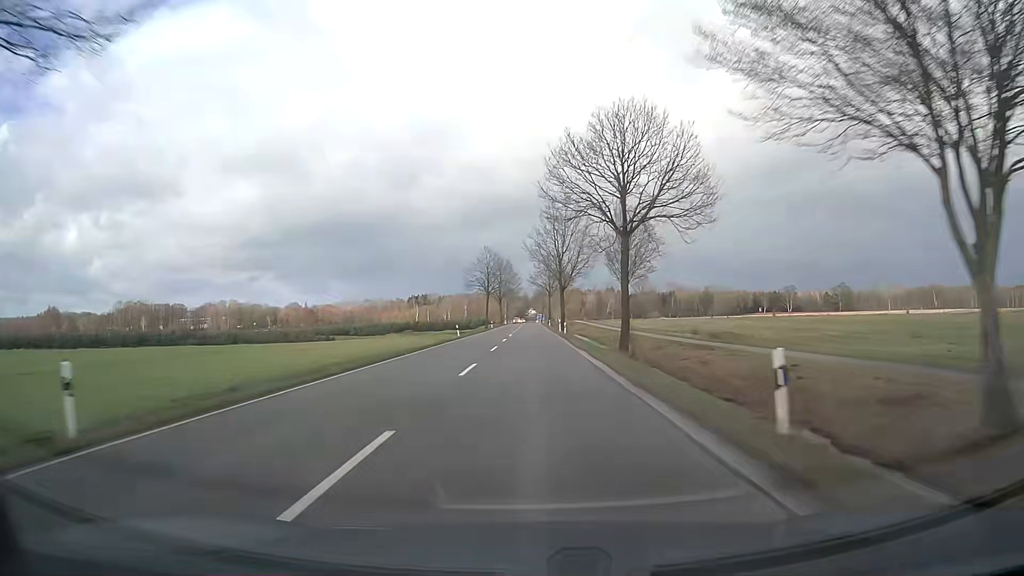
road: secondary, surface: asphalt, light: Day
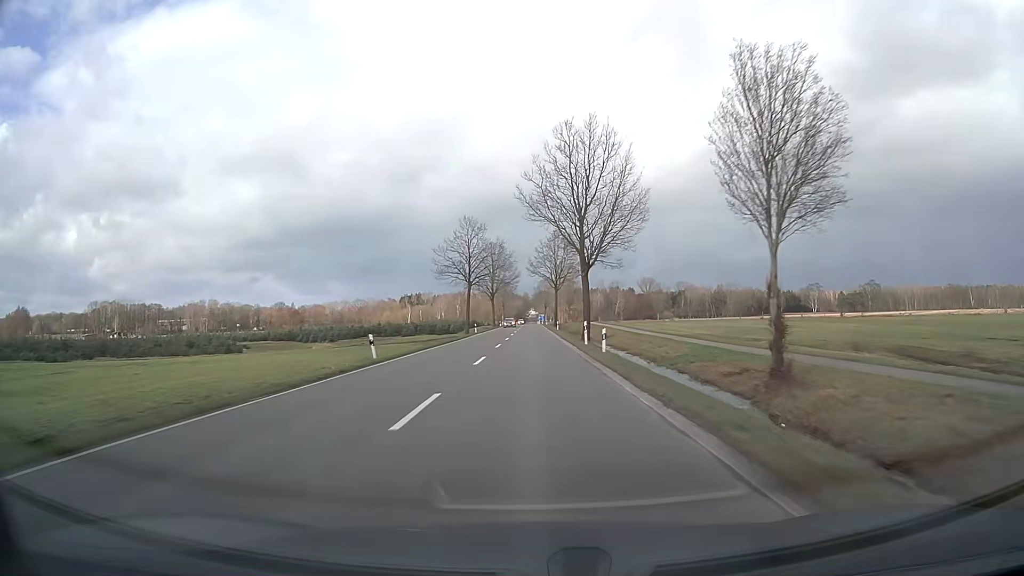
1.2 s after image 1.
(0.0, +31.7) m; 0°
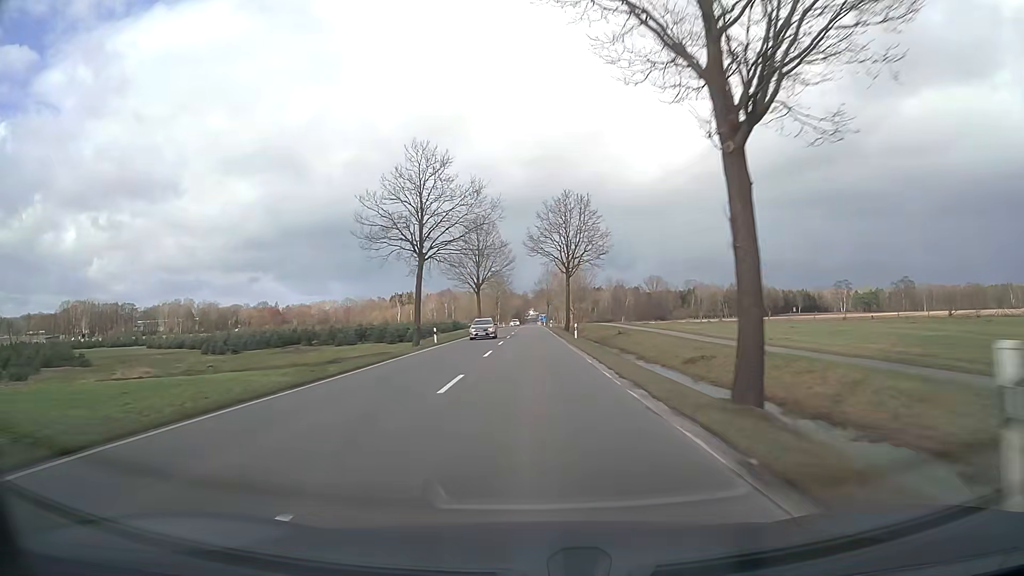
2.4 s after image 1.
(0.0, +31.7) m; 0°
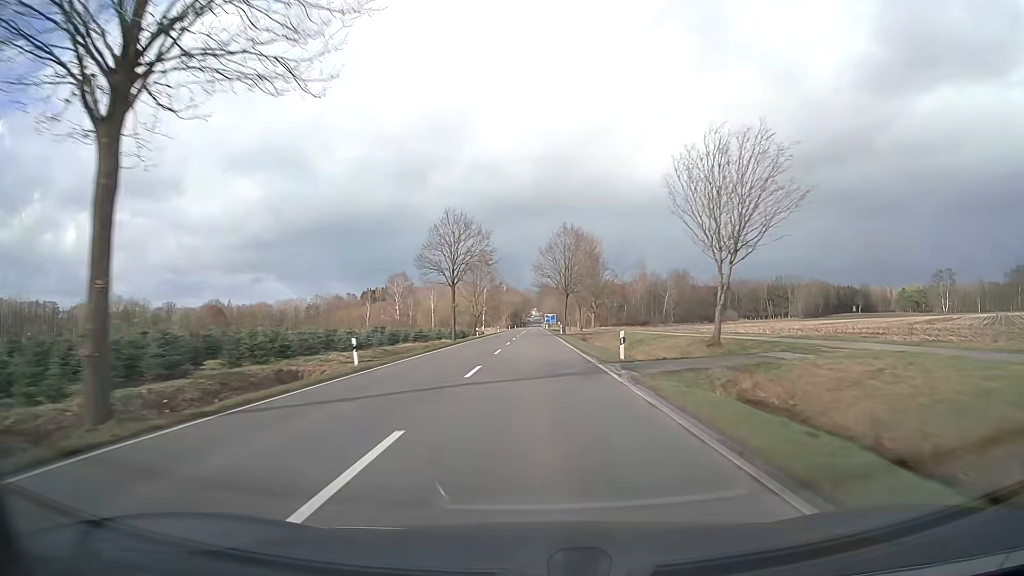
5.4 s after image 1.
(-0.1, +79.3) m; 0°
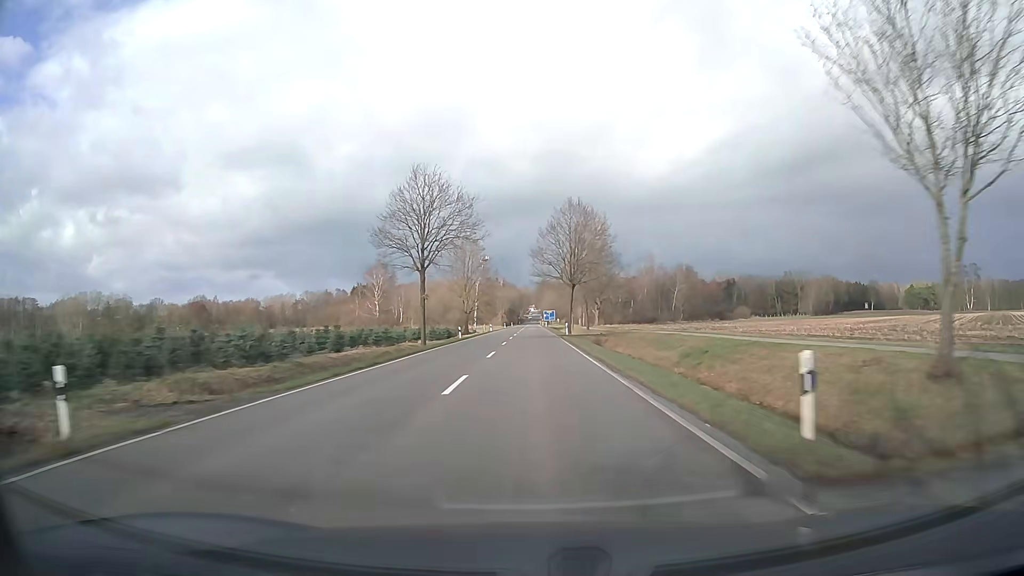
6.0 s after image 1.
(0.0, +15.8) m; 0°
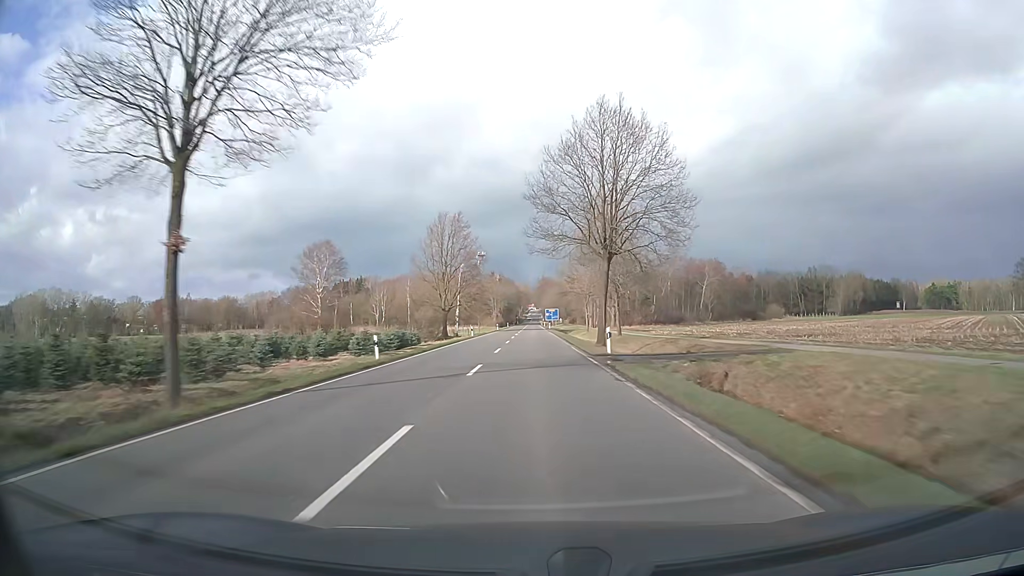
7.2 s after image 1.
(0.0, +31.7) m; 0°
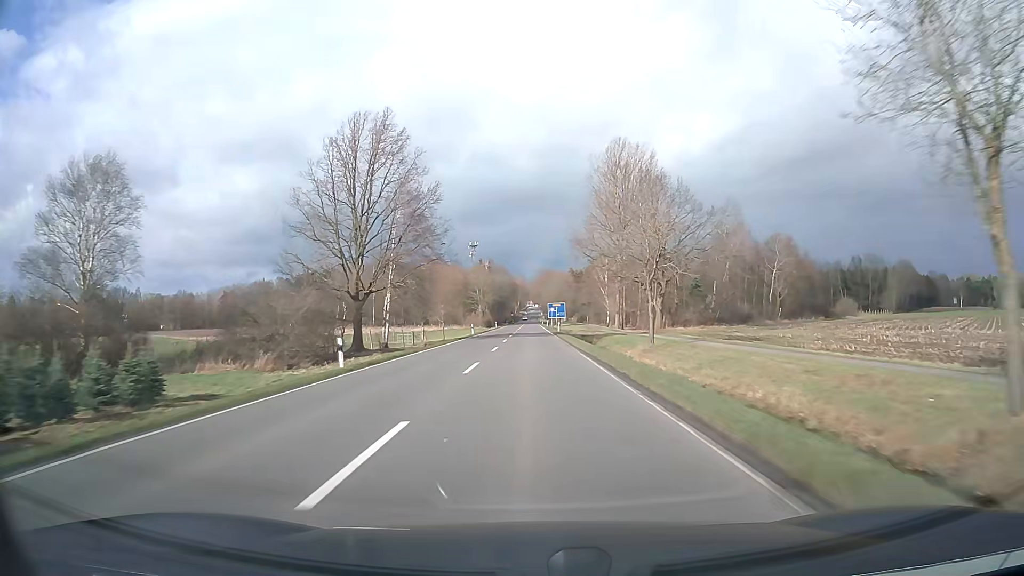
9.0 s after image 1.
(+0.1, +47.6) m; 0°
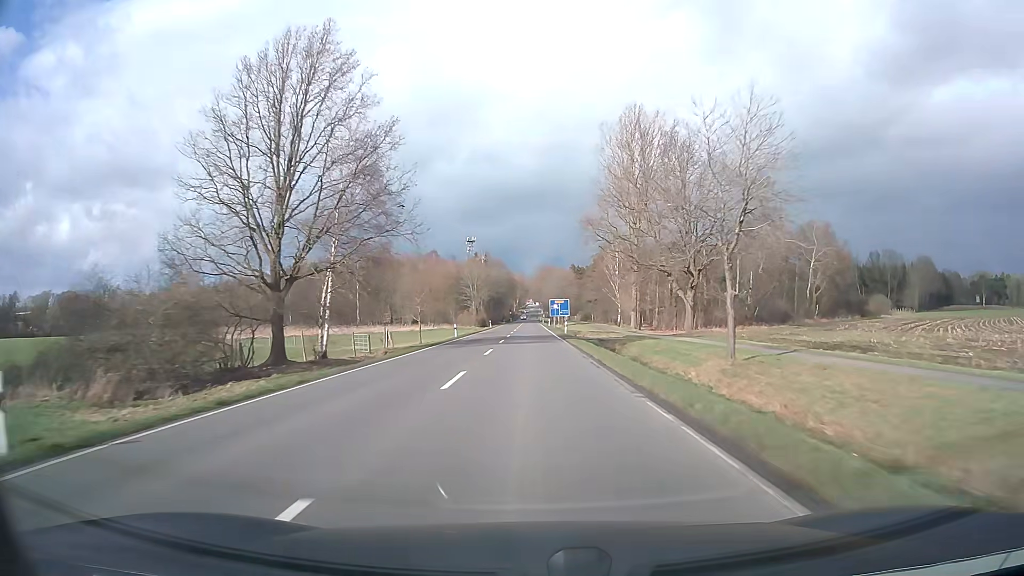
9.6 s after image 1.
(0.0, +15.8) m; 0°
(0, +10) (0, +20) (0, +30) (0, +40) (0, +50) (0, +60) (0, +70) (0, +80) (0, +90) (0, +100) m
